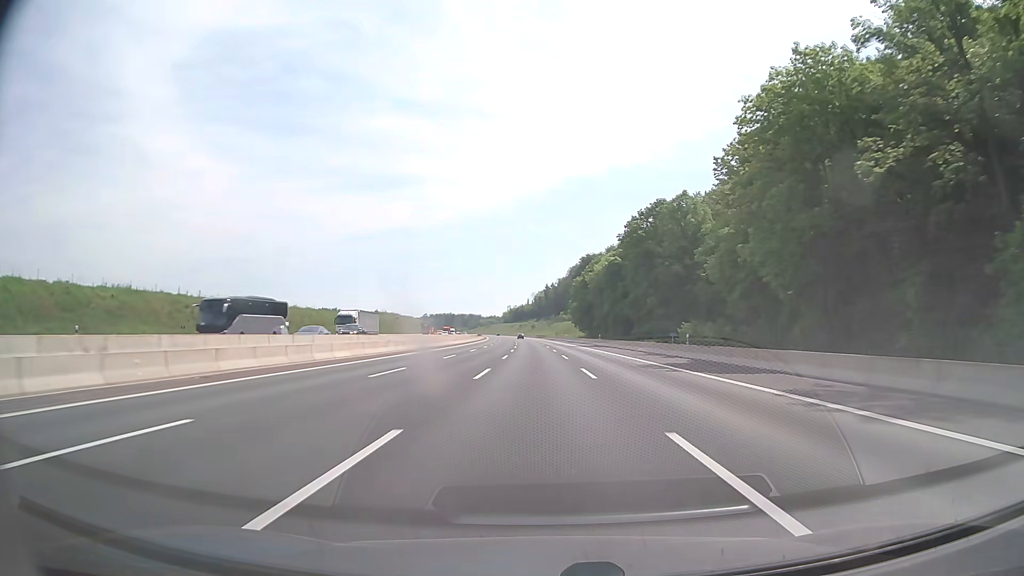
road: motorway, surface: asphalt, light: Day
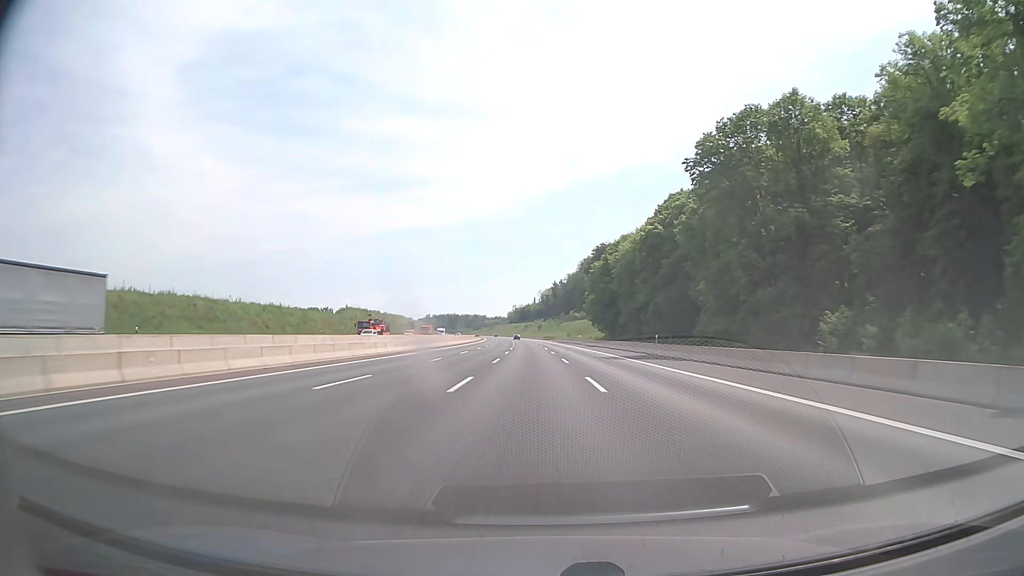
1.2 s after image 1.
(-0.3, +41.2) m; -1°
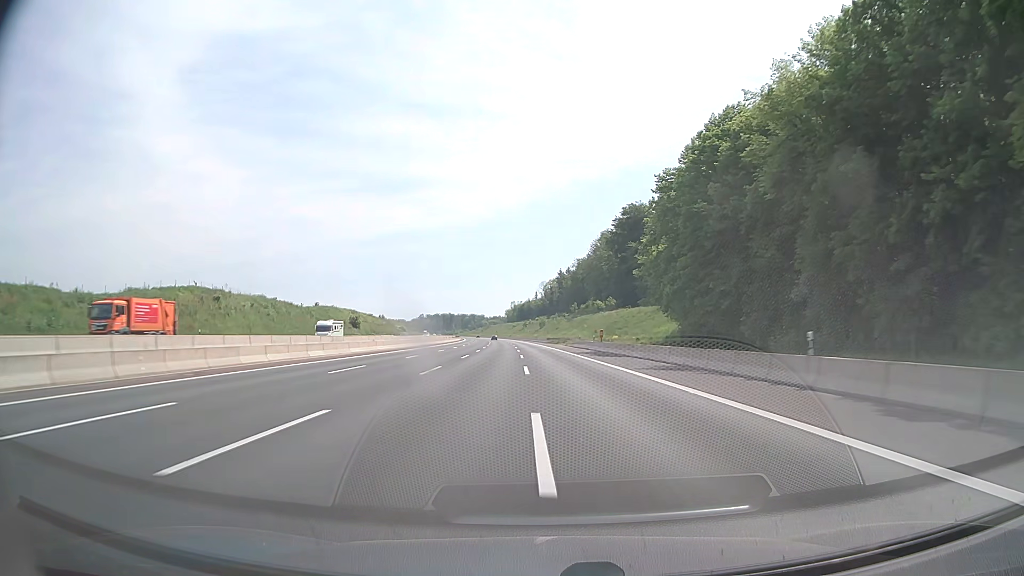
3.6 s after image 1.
(0.0, +82.4) m; 0°
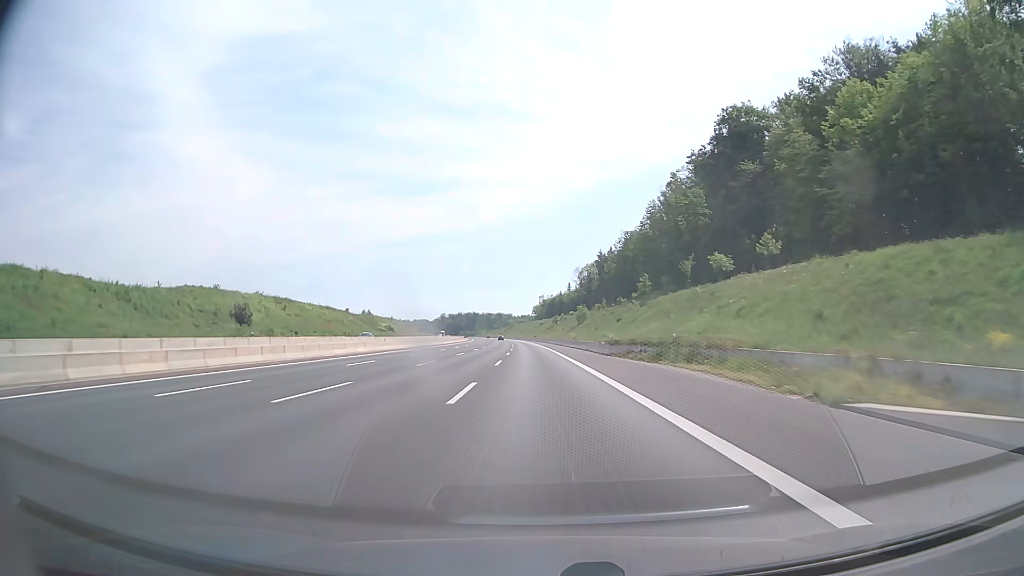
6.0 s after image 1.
(-1.7, +82.4) m; -3°
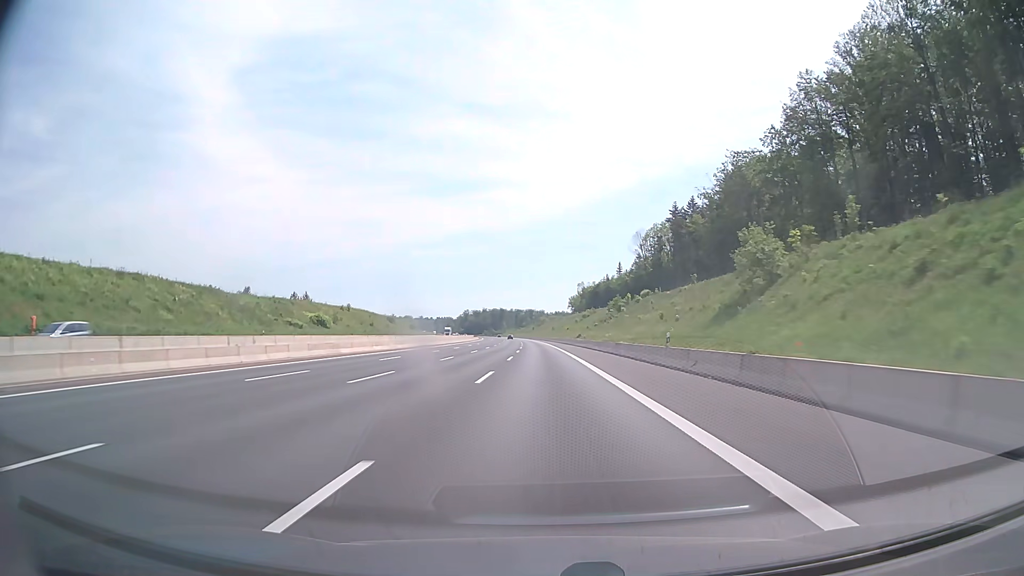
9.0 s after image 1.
(-2.9, +103.0) m; -3°
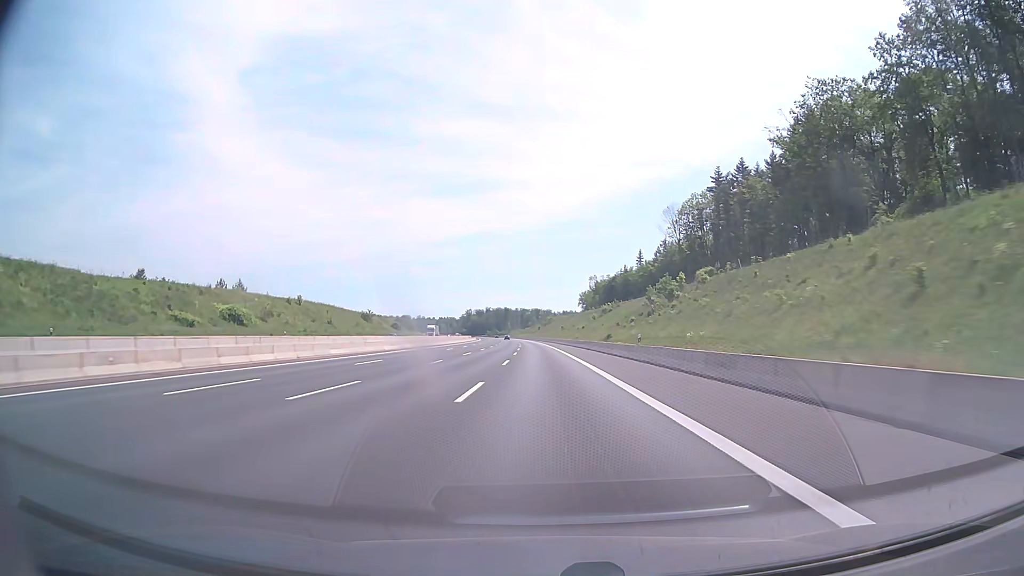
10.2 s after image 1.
(-0.3, +41.2) m; -1°
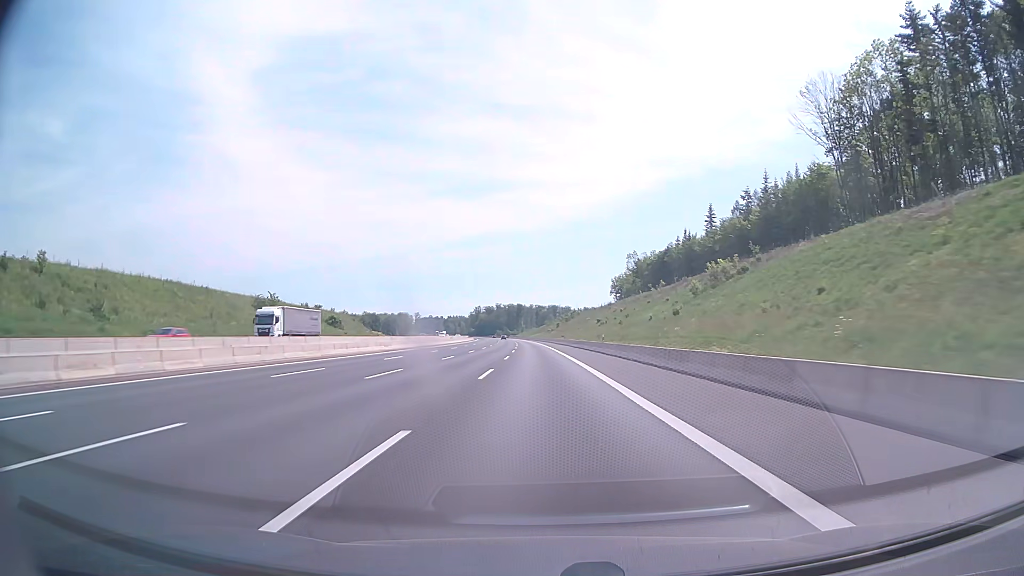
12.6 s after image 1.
(-1.0, +82.4) m; -1°
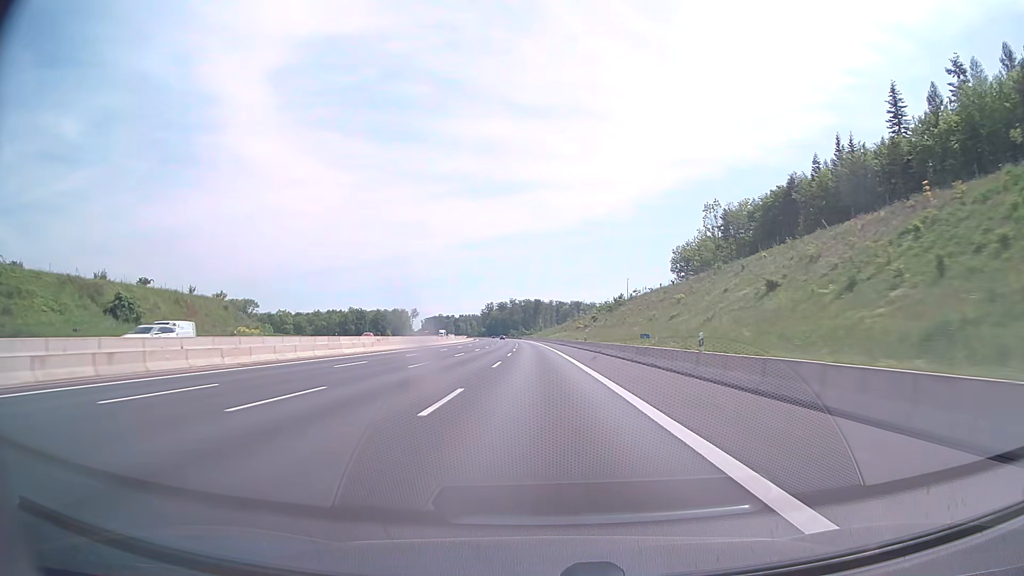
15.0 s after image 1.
(-1.3, +82.5) m; -2°
(0, +10) (0, +20) (0, +30) (0, +40) (0, +50) (-1, +60) (-1, +70) (-1, +80) (-1, +90) (-2, +100) m
